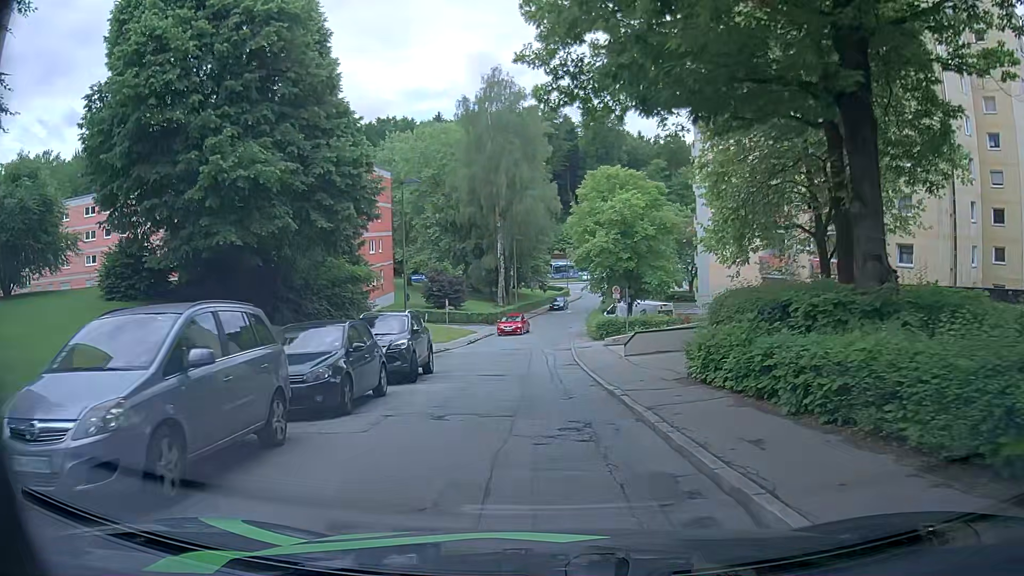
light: Day
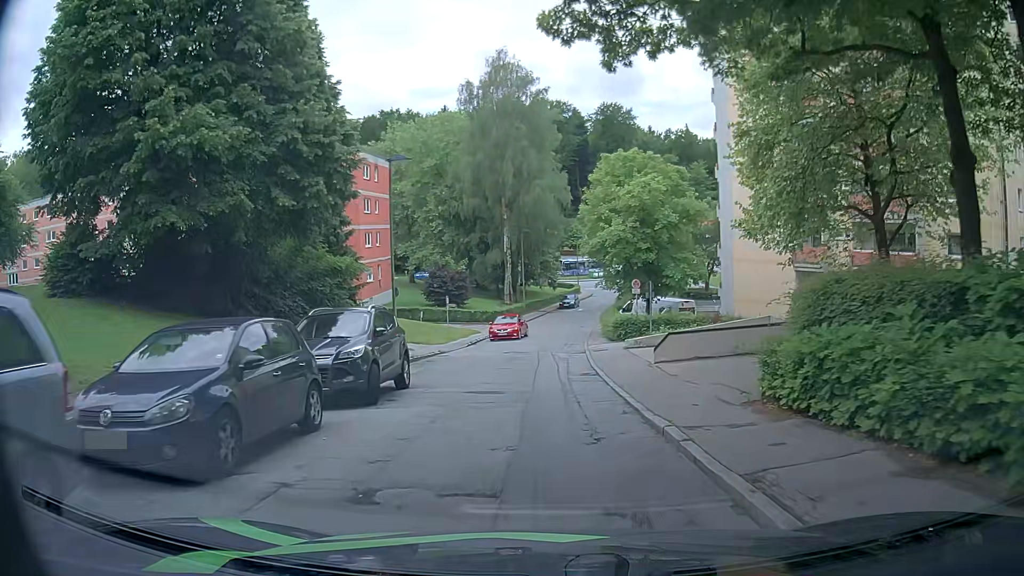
(0.0, +4.4) m; 0°
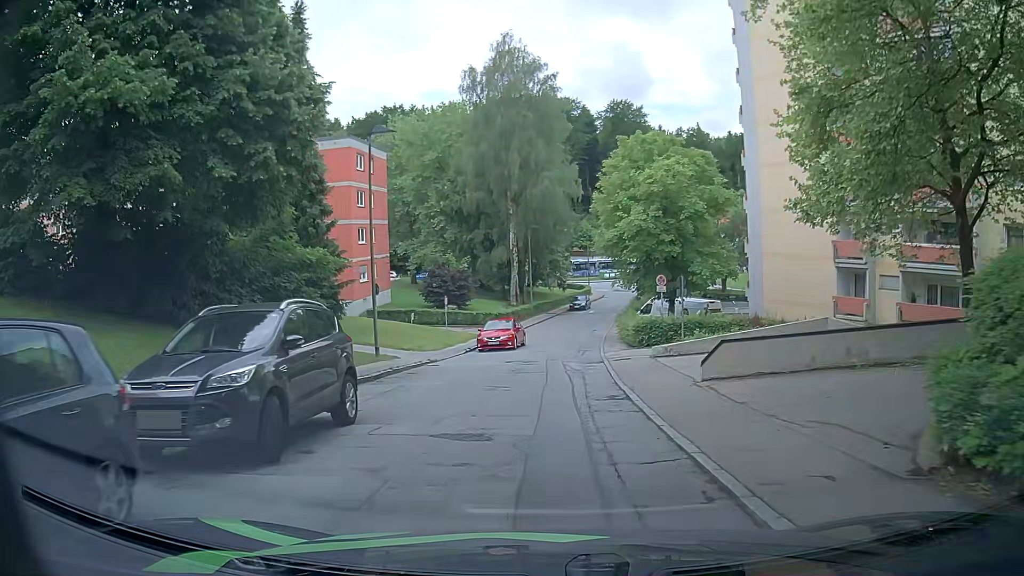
(-0.1, +4.6) m; -1°
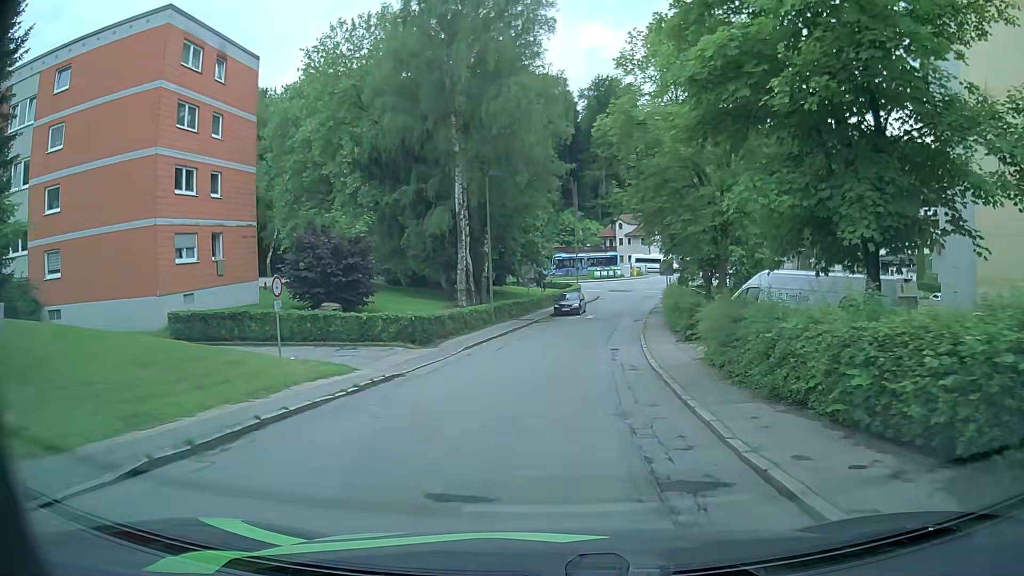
(0.0, +24.3) m; +1°
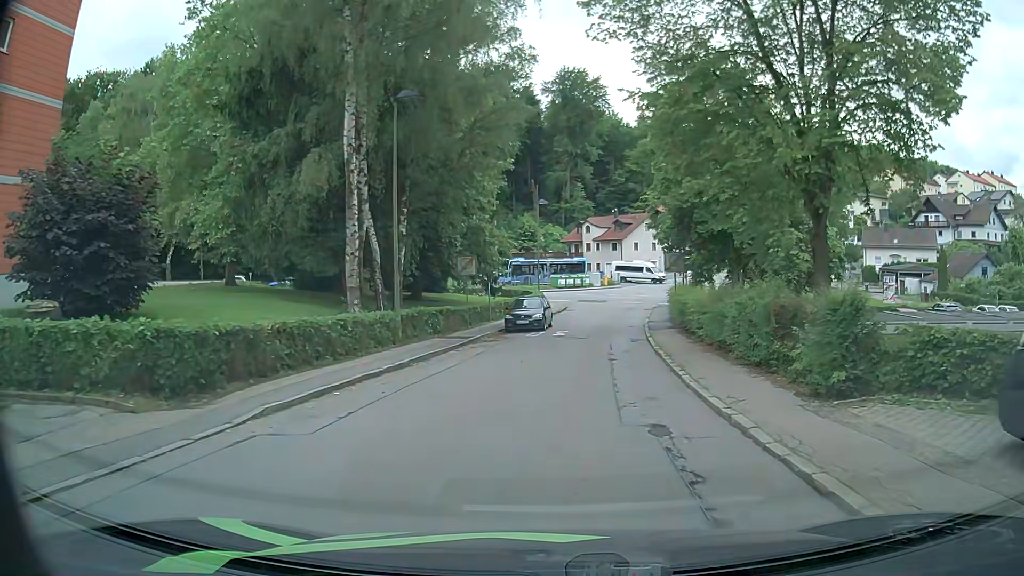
(+0.5, +14.4) m; +3°
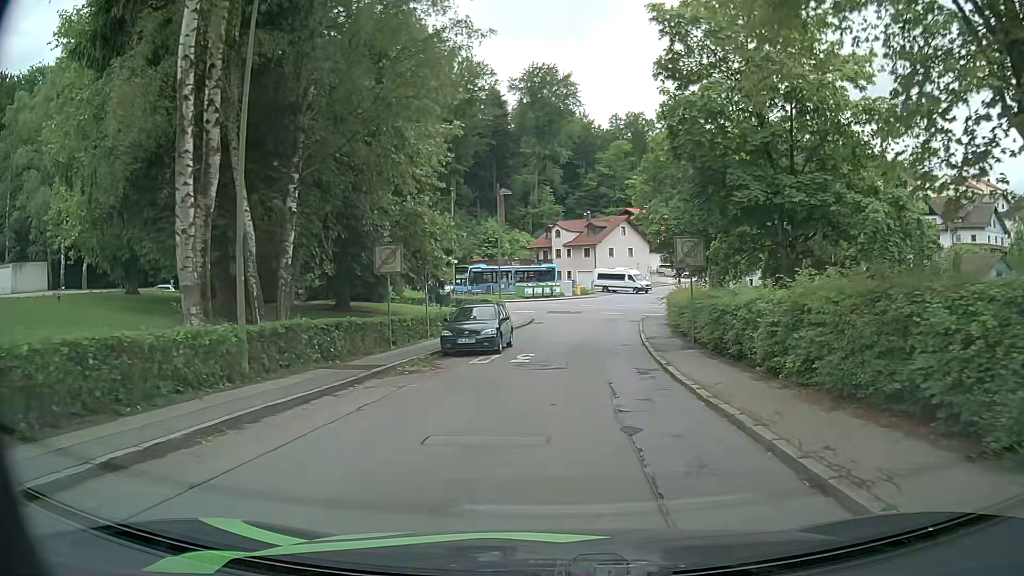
(+0.4, +9.1) m; +3°
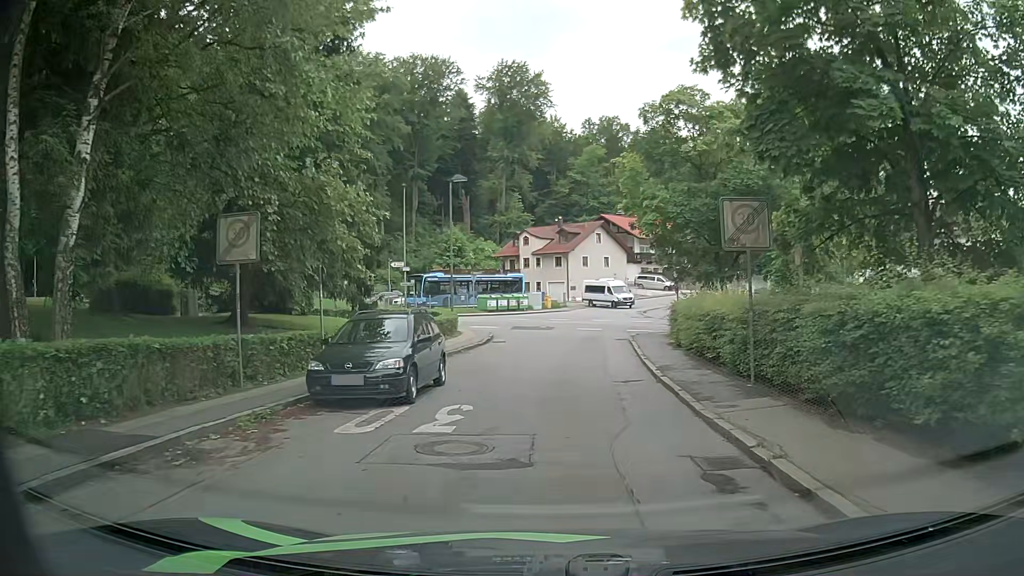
(+0.3, +8.5) m; +3°
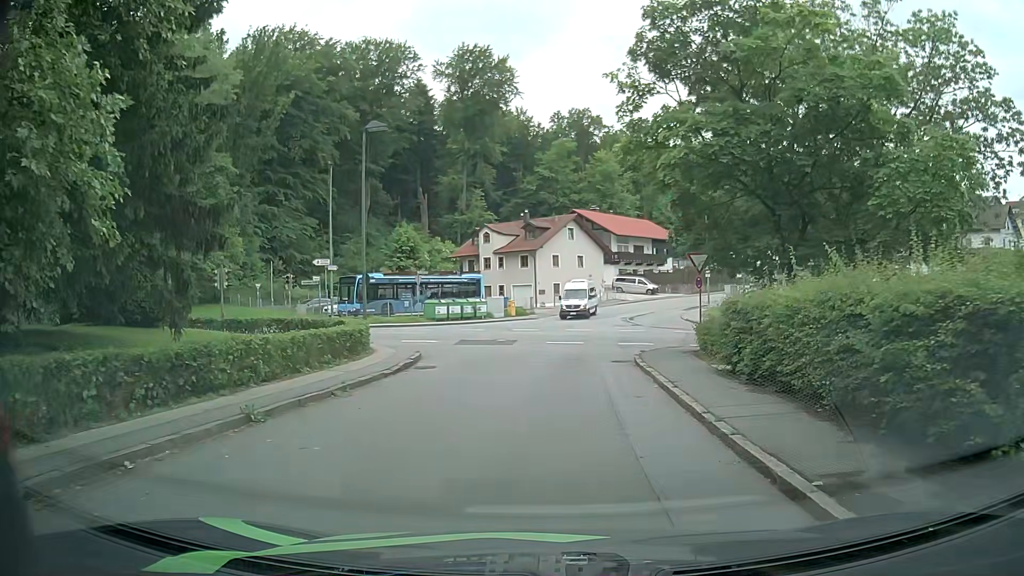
(+0.2, +11.2) m; +2°
